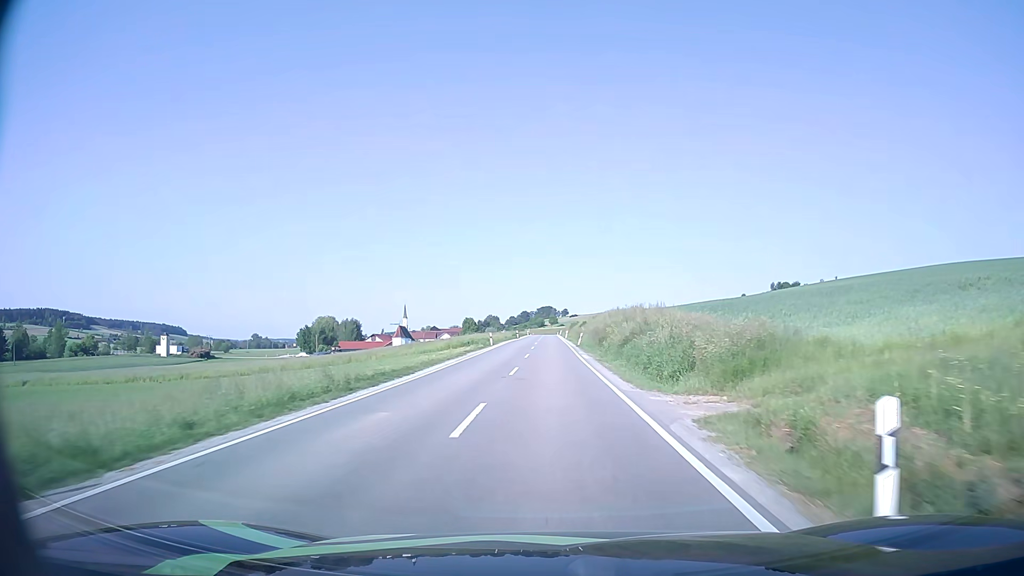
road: secondary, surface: asphalt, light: Day
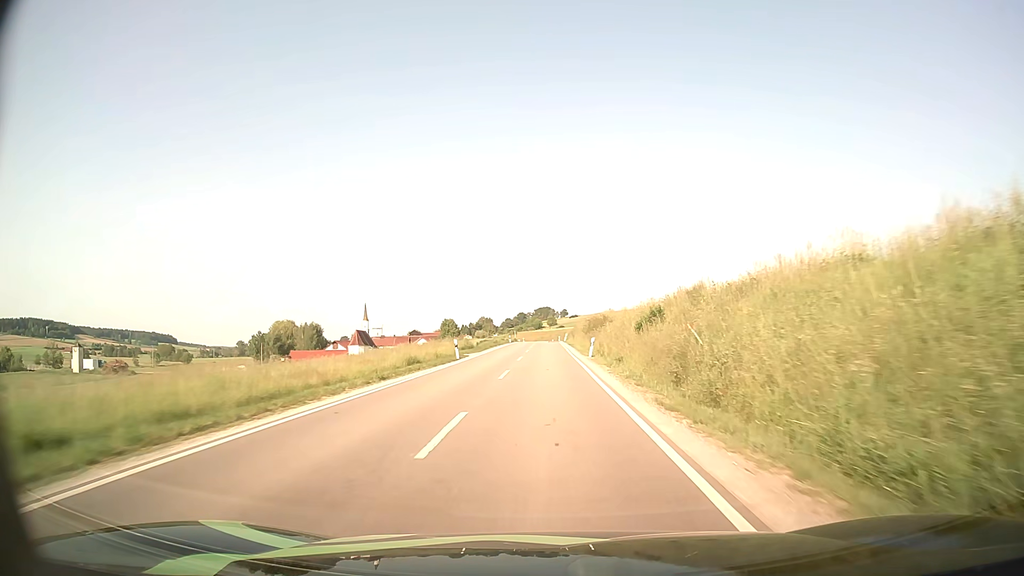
(+0.3, +62.0) m; 0°
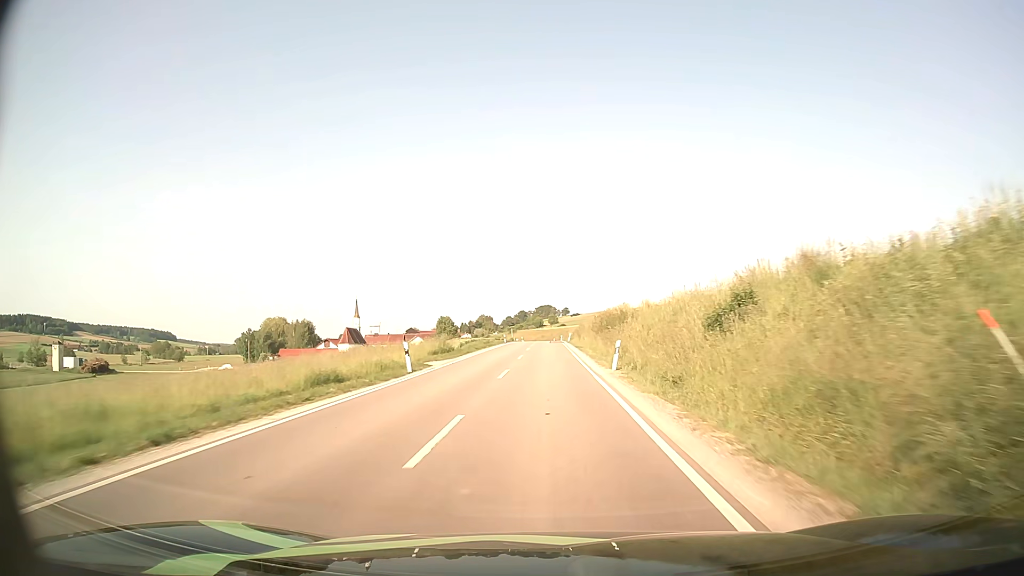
(0.0, +12.5) m; 0°
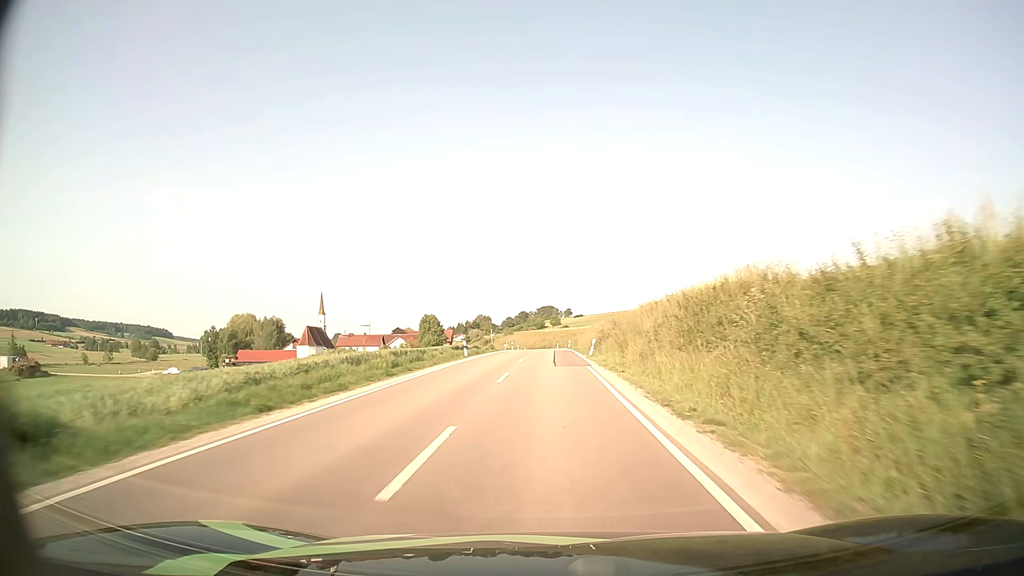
(0.0, +37.5) m; 0°
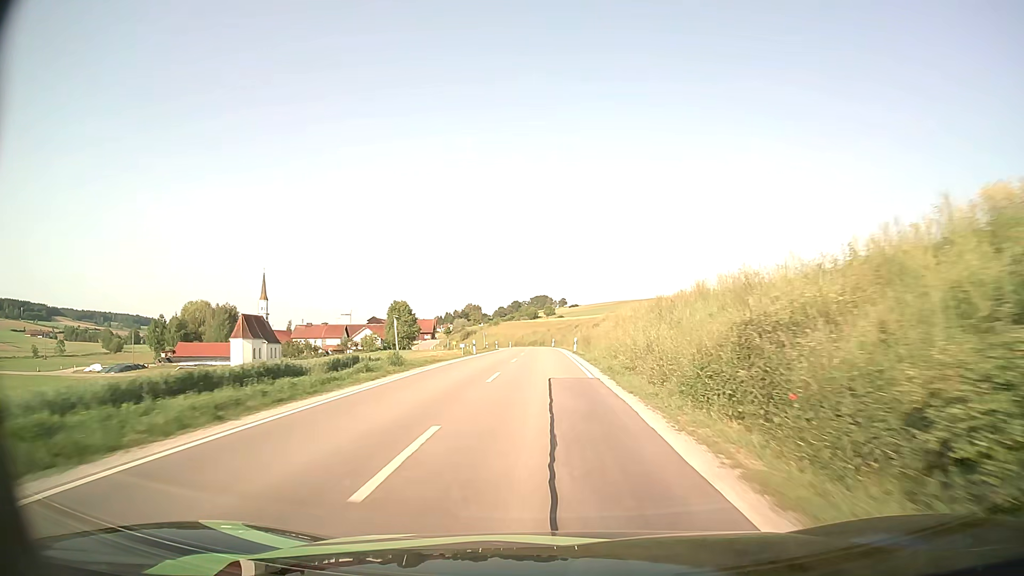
(+0.2, +36.2) m; +1°
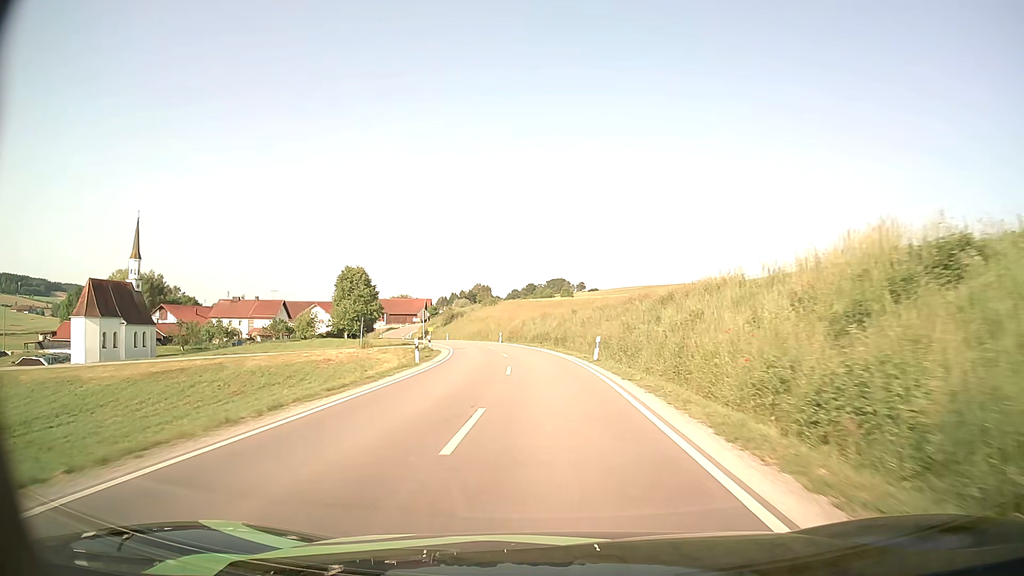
(-0.8, +58.4) m; -1°
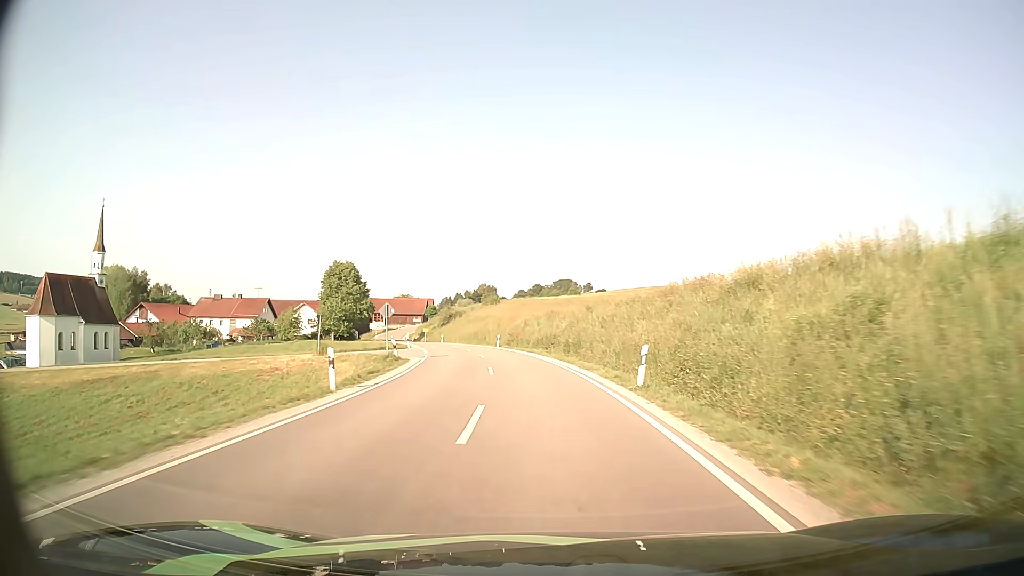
(0.0, +11.4) m; -1°
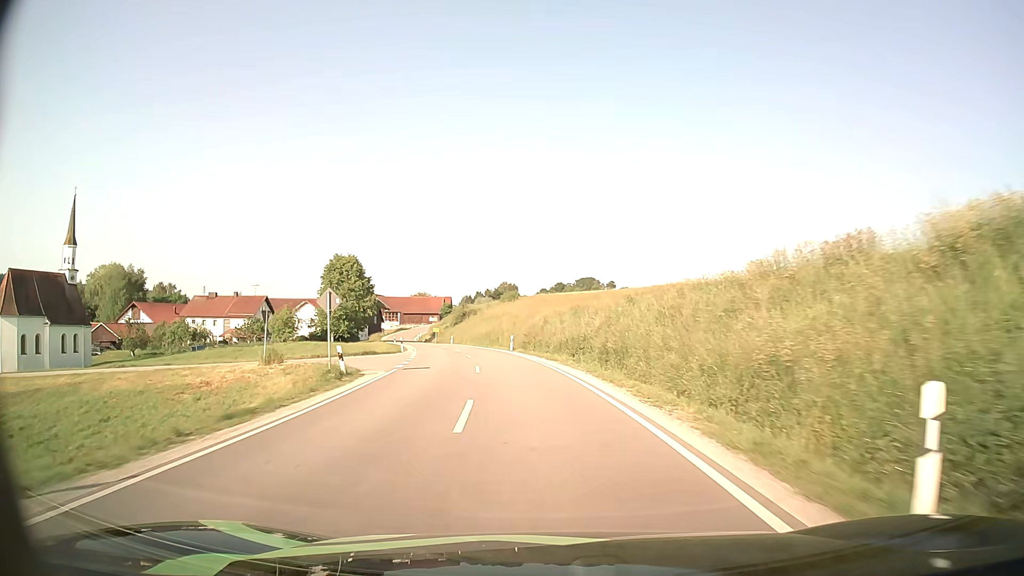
(-0.1, +11.3) m; -2°
(0, +10) (-1, +20) (-2, +30) (-4, +40) (-6, +50) (-8, +59) (-11, +69) (-13, +79) (-16, +88) (-19, +98) m
